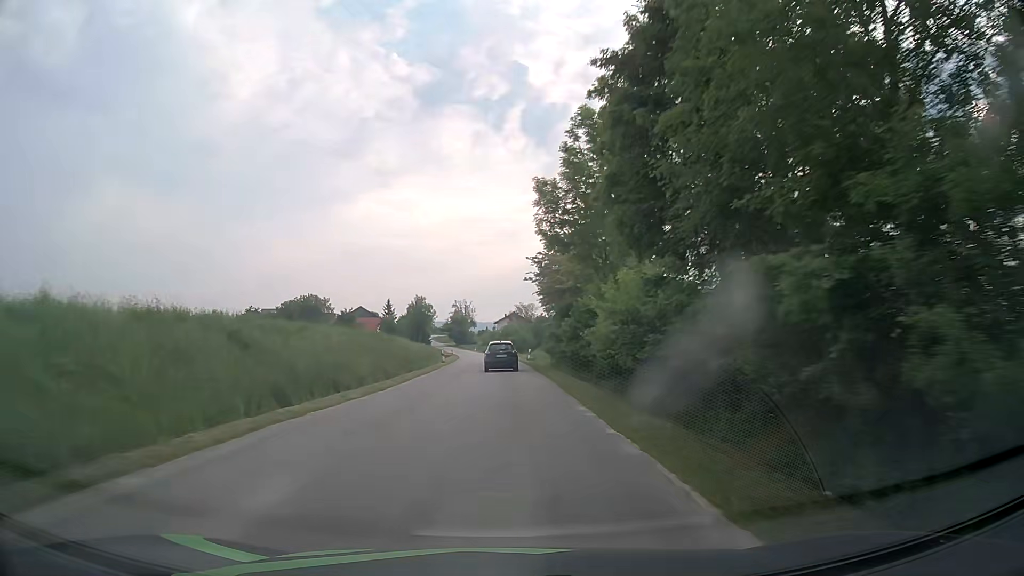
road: tertiary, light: Day
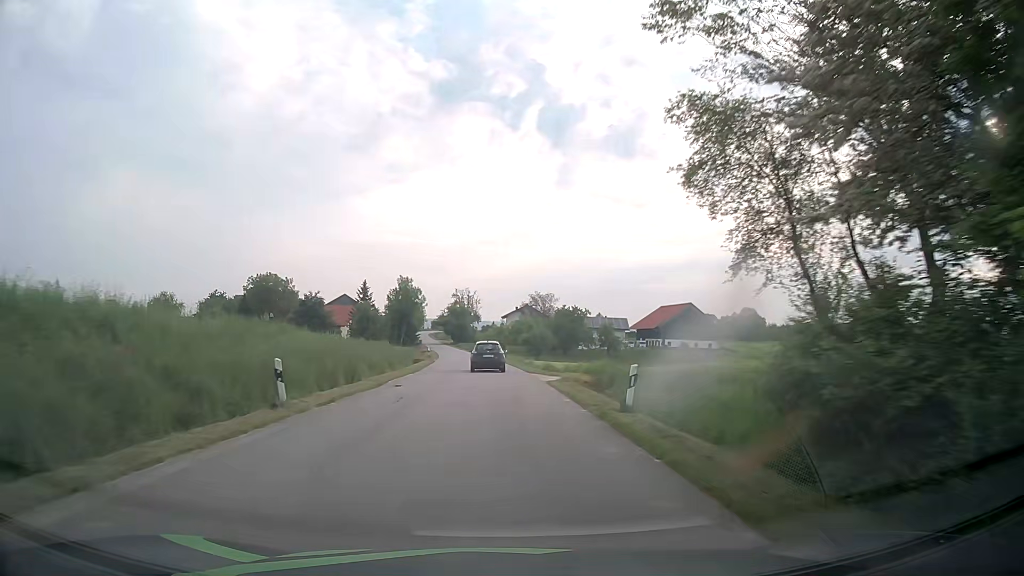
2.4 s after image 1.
(-0.2, +41.5) m; 0°
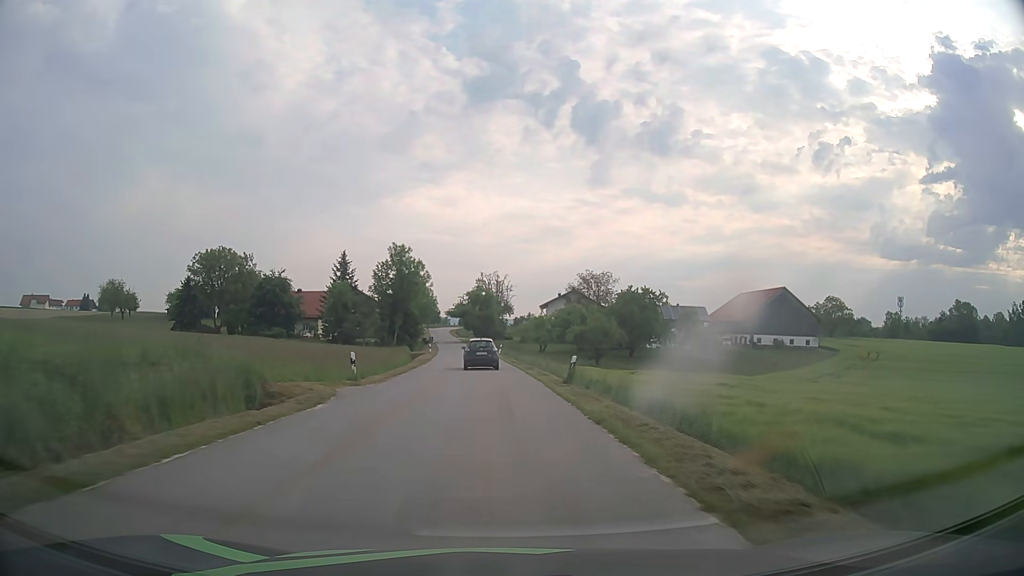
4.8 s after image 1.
(-1.0, +41.3) m; -3°
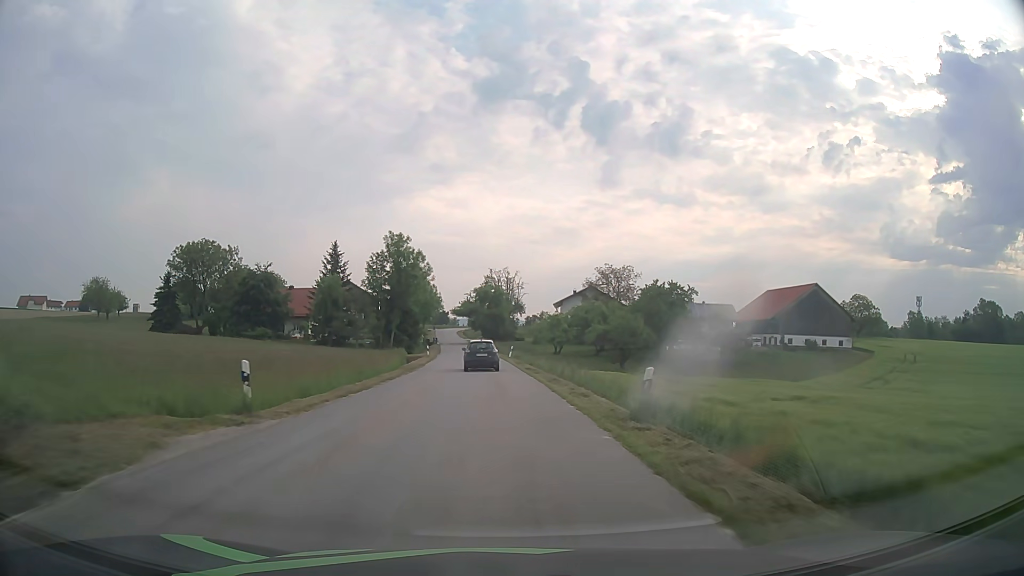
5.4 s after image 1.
(-0.1, +10.3) m; -1°
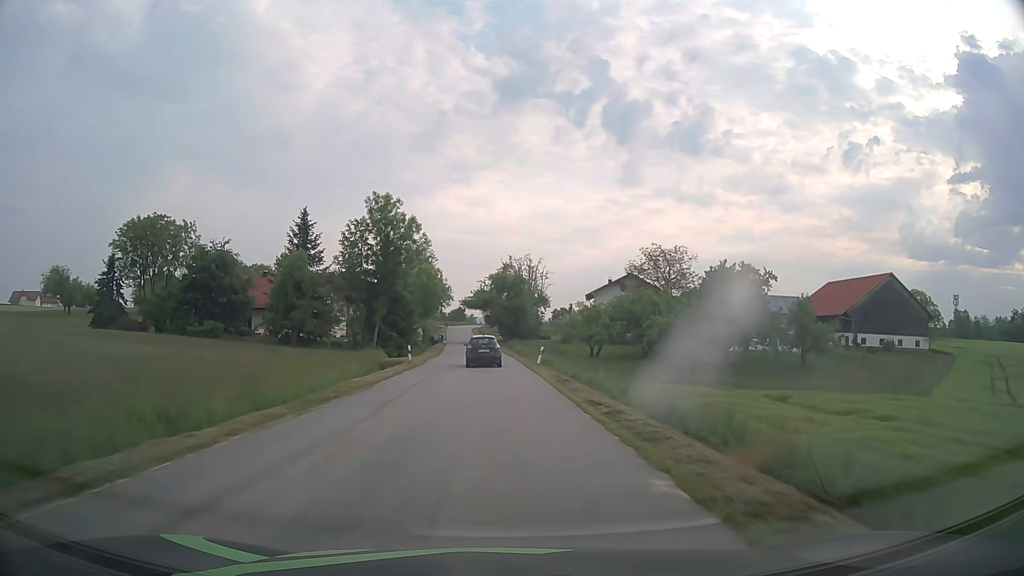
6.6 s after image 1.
(-0.3, +20.6) m; -2°
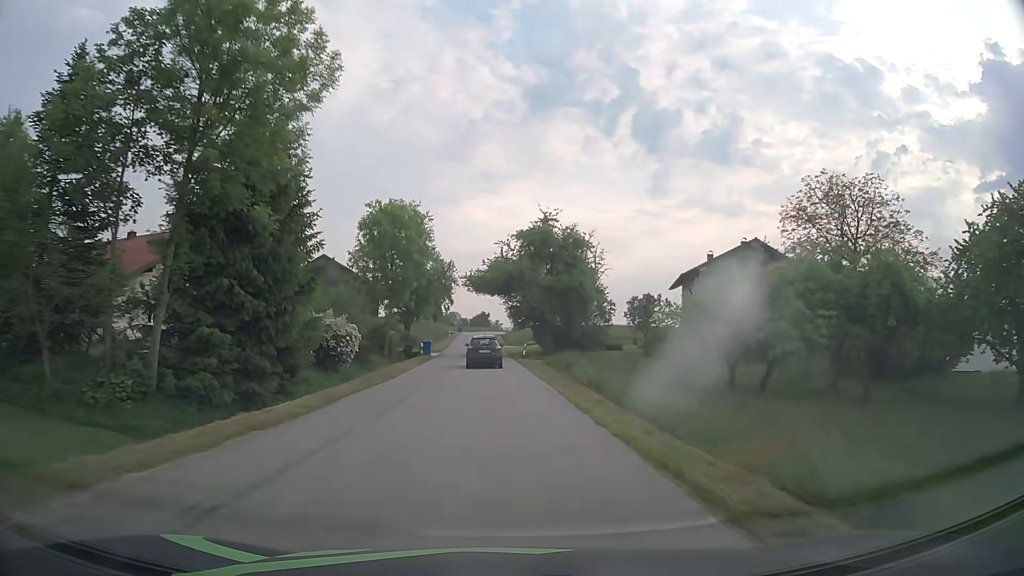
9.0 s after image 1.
(-0.9, +40.8) m; -3°
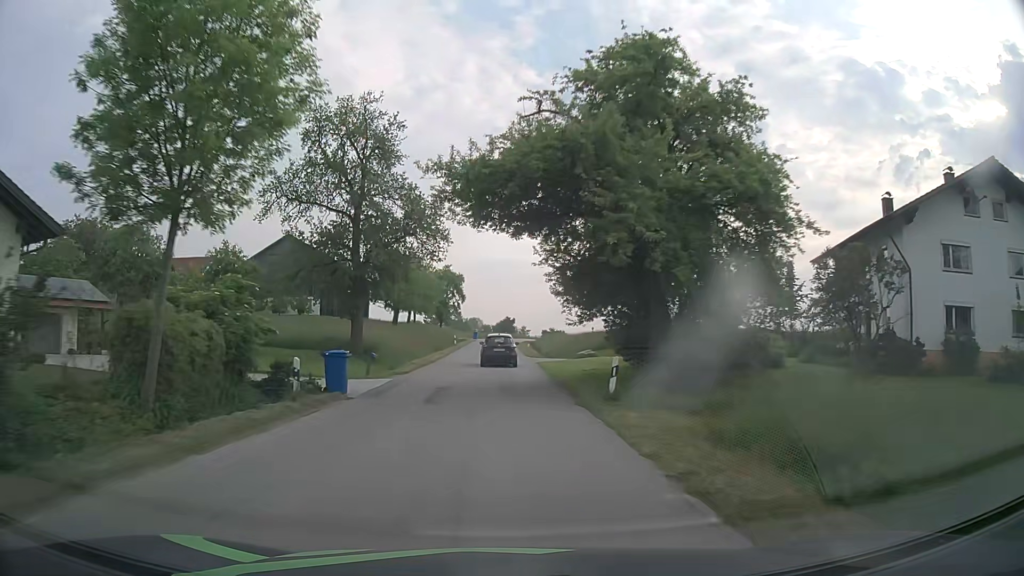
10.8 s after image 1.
(-0.4, +30.1) m; -2°
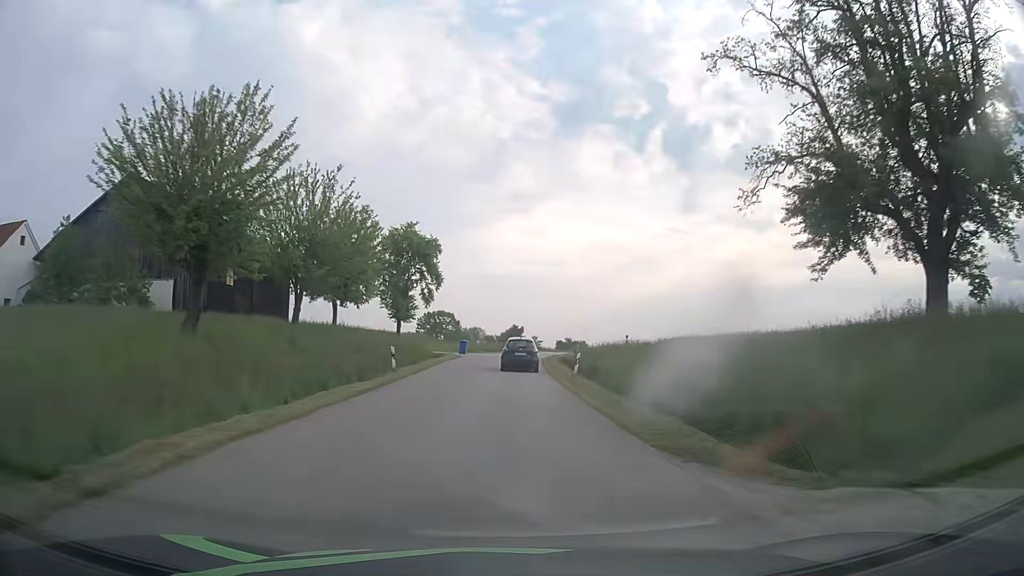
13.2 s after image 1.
(-0.2, +38.9) m; -1°
(0, +10) (0, +20) (0, +30) (+1, +40) (+2, +50) (+3, +60) (+5, +70) (+7, +79) (+10, +89) (+14, +98) m
